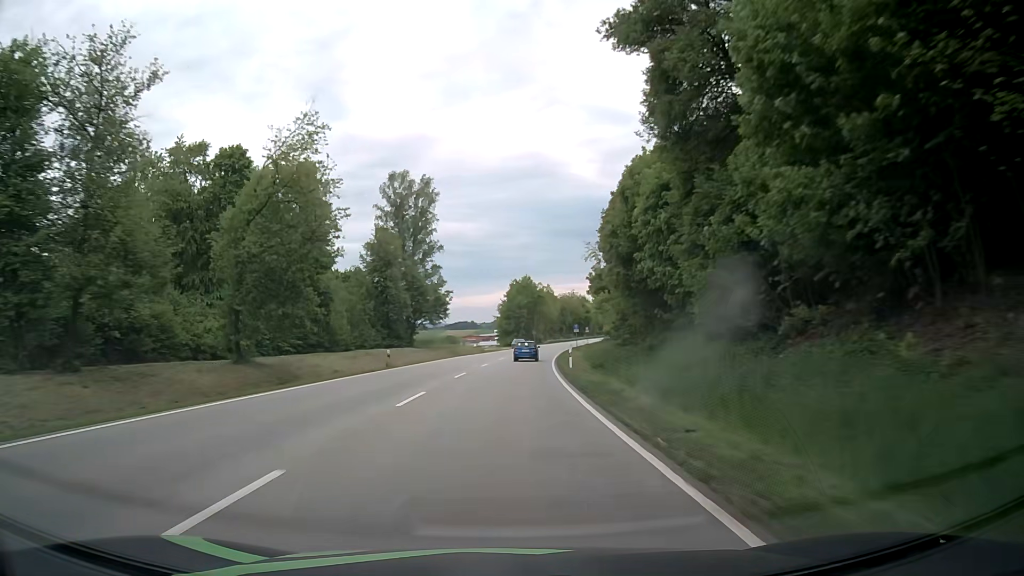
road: primary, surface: asphalt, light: Day
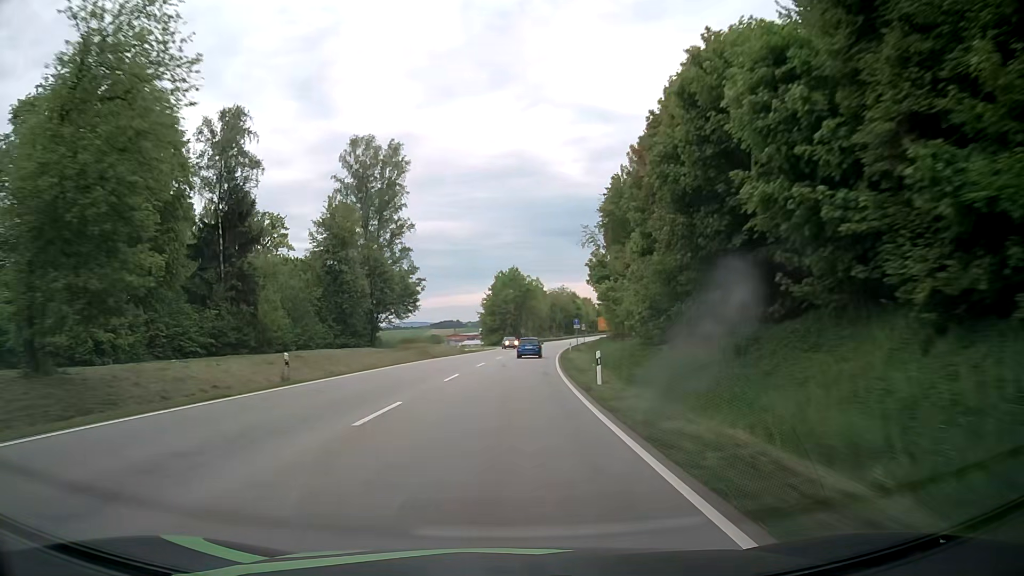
(+0.3, +15.7) m; +2°
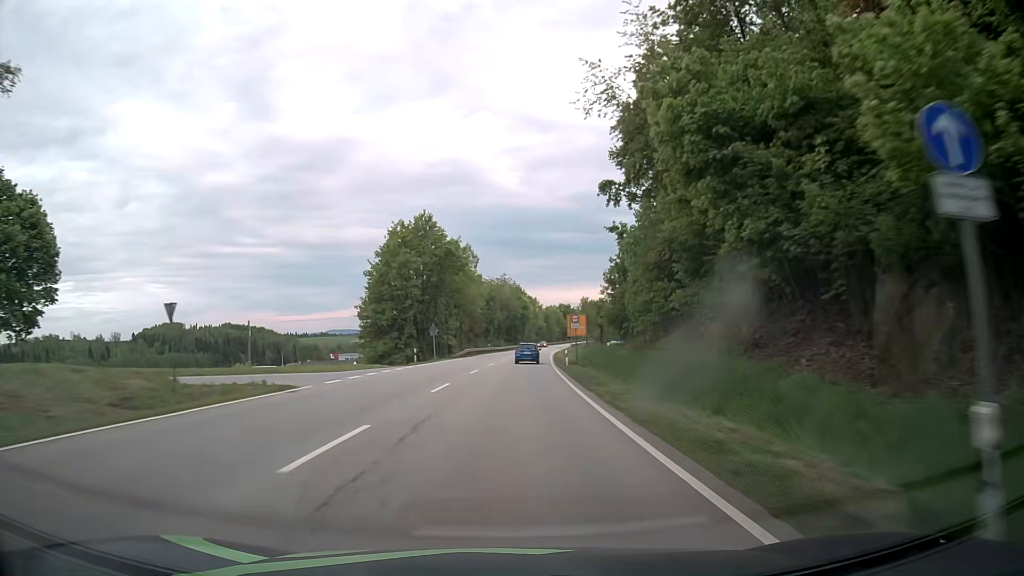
(+3.2, +62.9) m; +6°
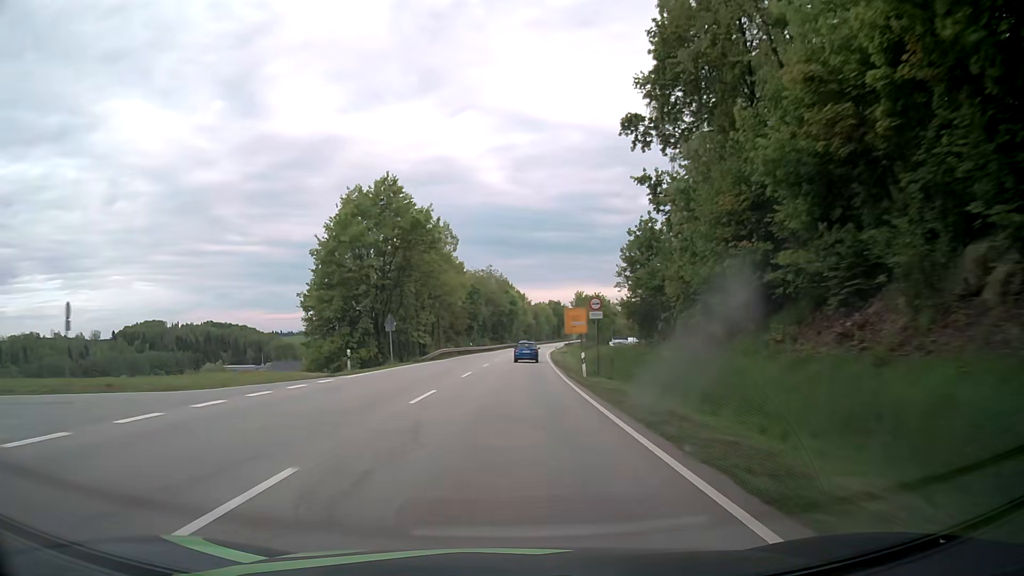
(+0.1, +15.8) m; +1°
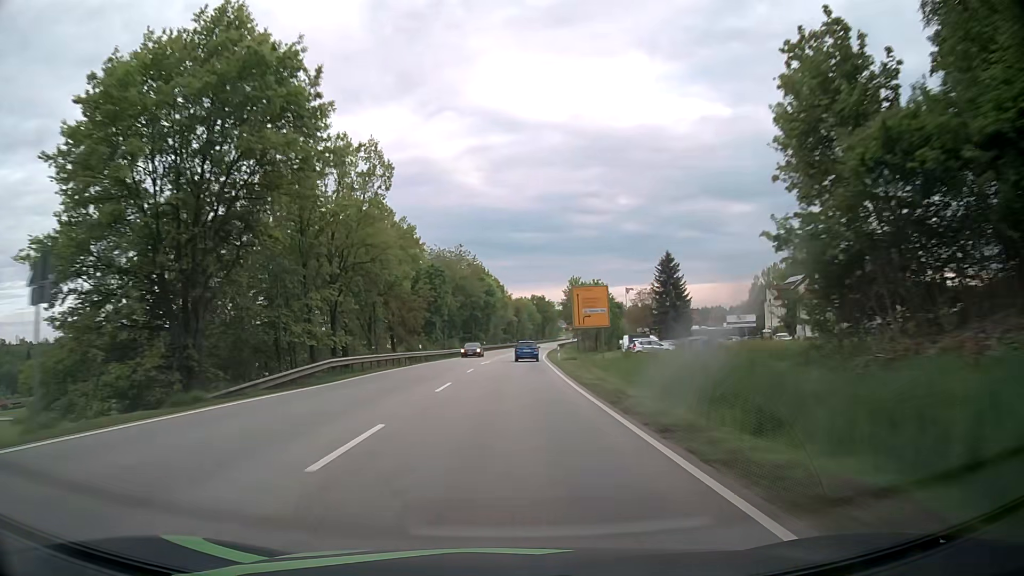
(+0.5, +31.6) m; +2°
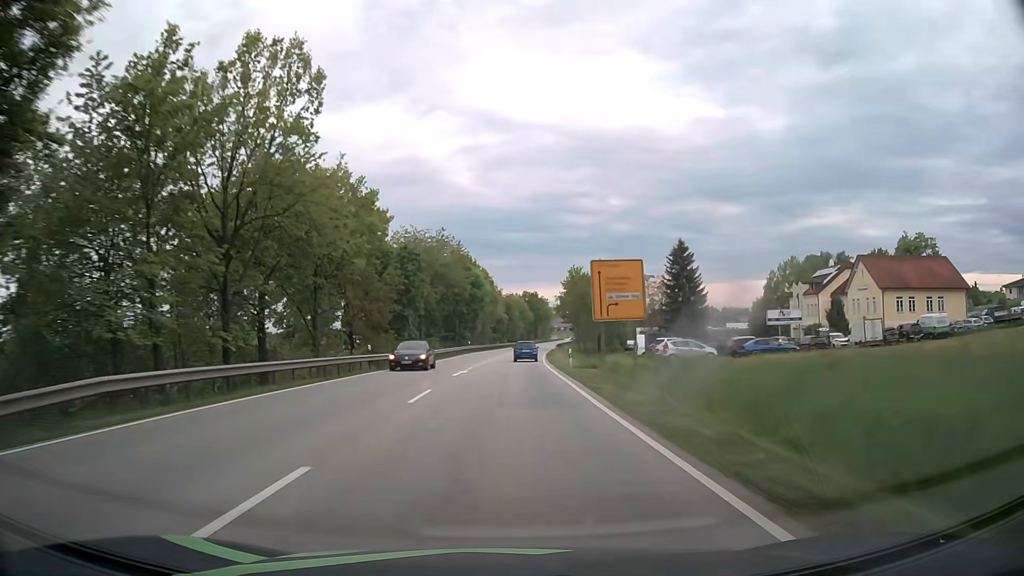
(+0.1, +15.8) m; +1°
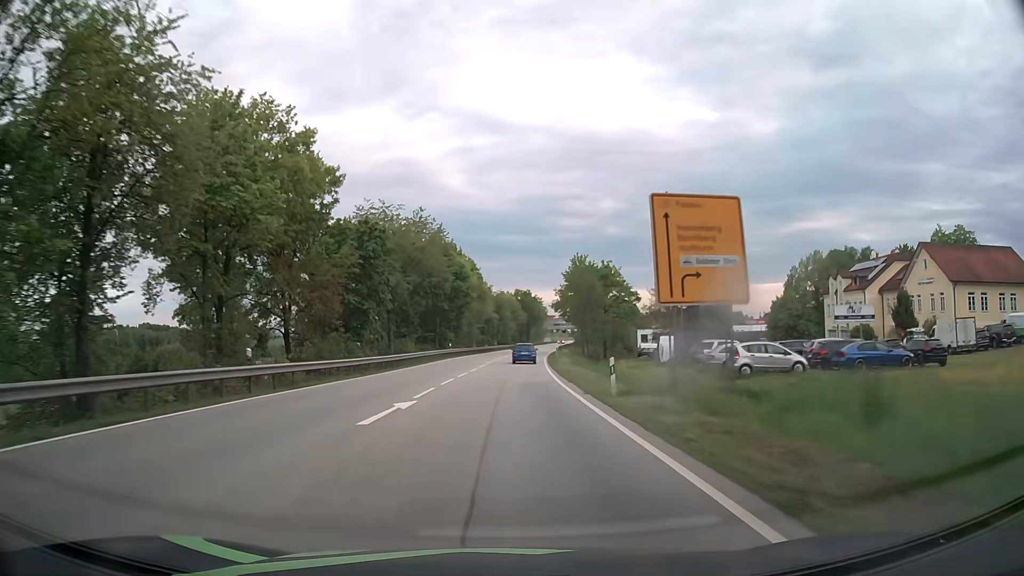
(+0.2, +15.8) m; +1°
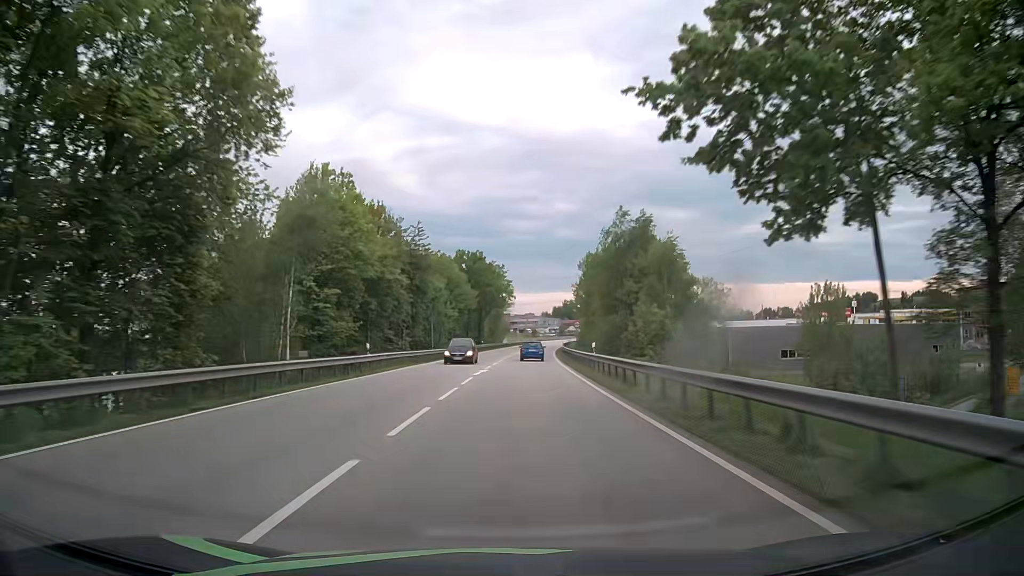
(+2.4, +78.9) m; +4°
(0, +10) (0, +20) (+1, +30) (+1, +40) (+2, +50) (+2, +60) (+3, +70) (+4, +80) (+5, +90) (+6, +100) m
